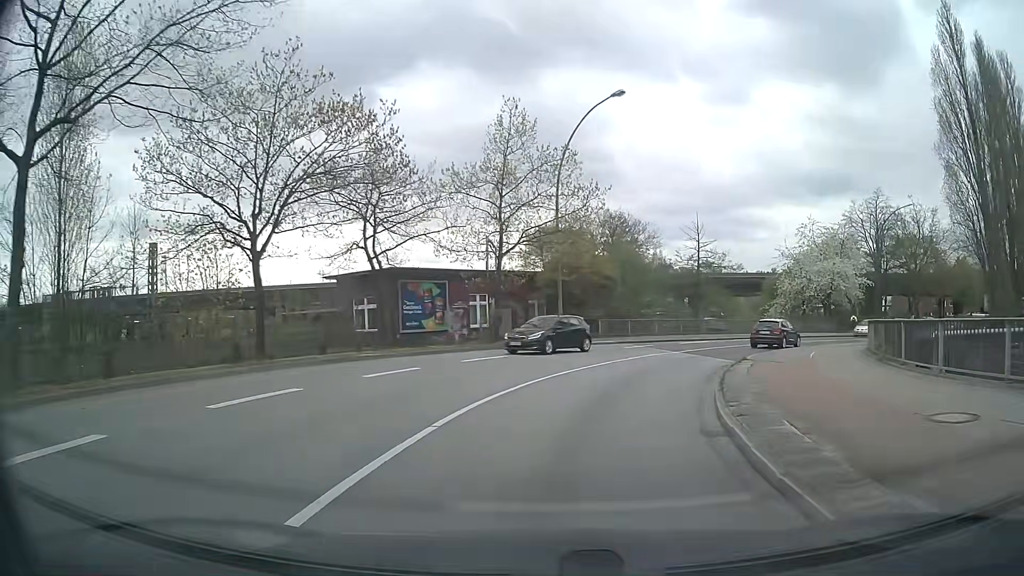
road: secondary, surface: asphalt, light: Day
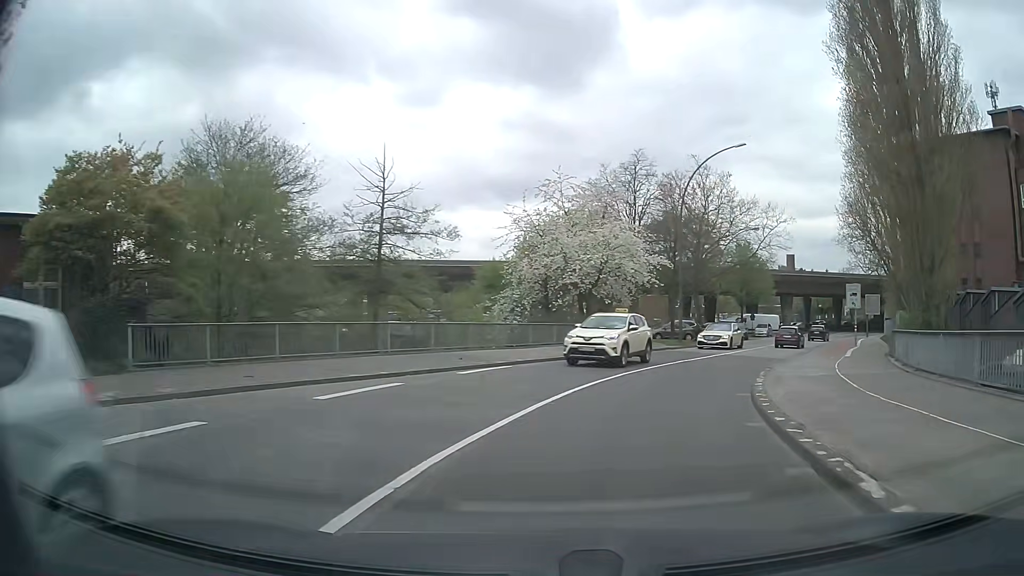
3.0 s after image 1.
(+5.1, +25.1) m; +25°
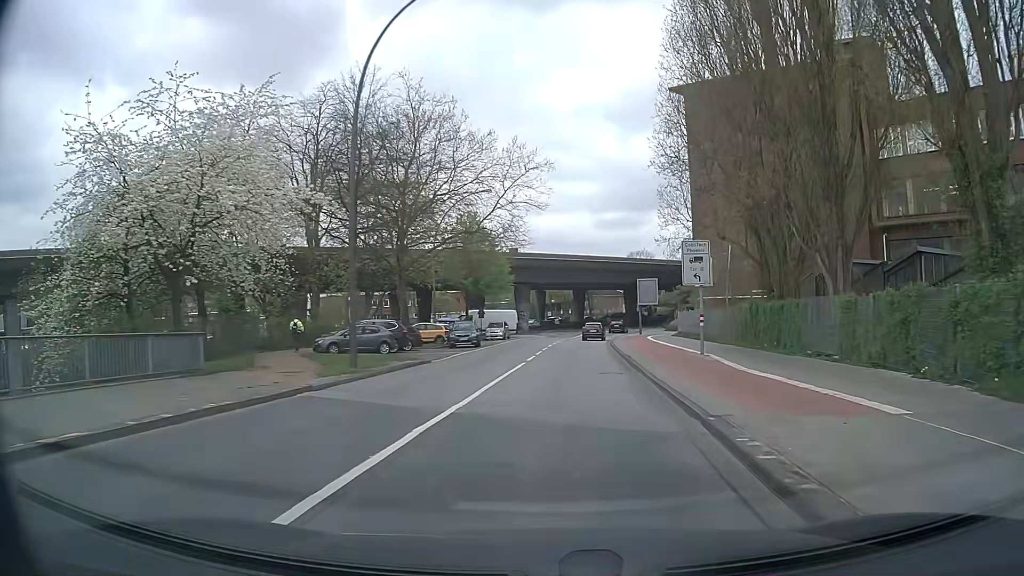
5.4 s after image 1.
(+5.3, +21.1) m; +25°
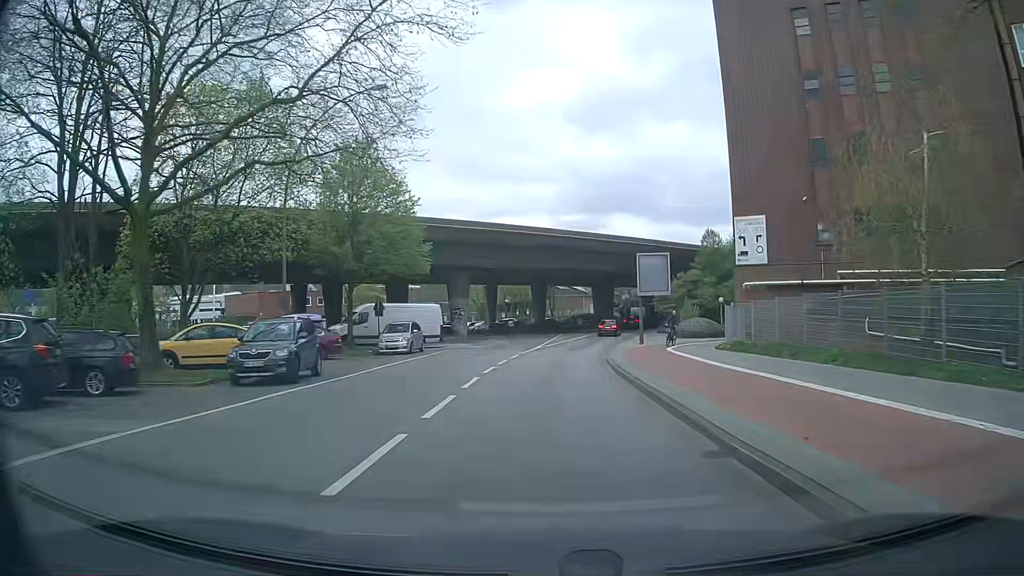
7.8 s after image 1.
(+1.1, +24.9) m; +4°
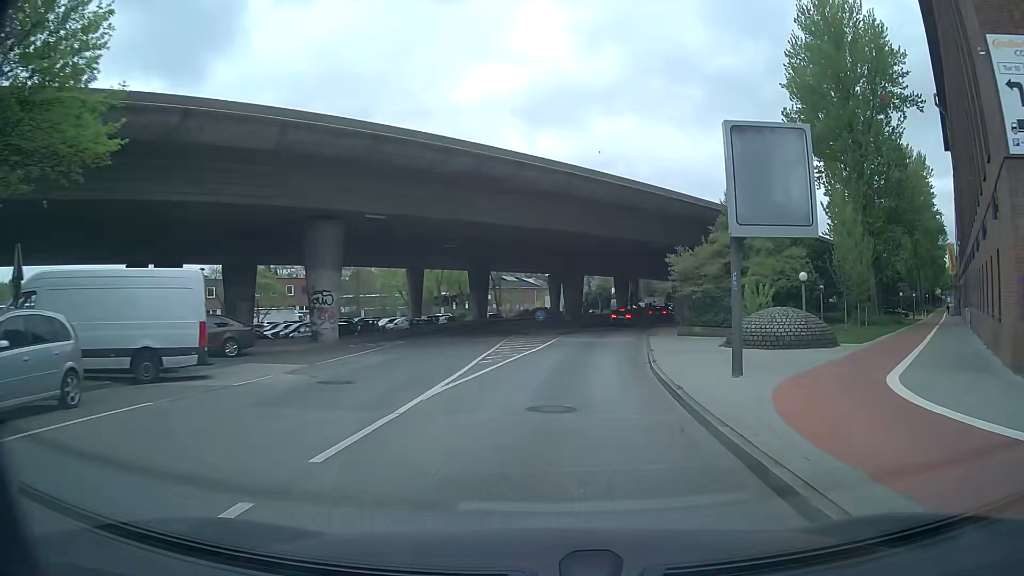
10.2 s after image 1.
(+0.7, +25.6) m; +4°
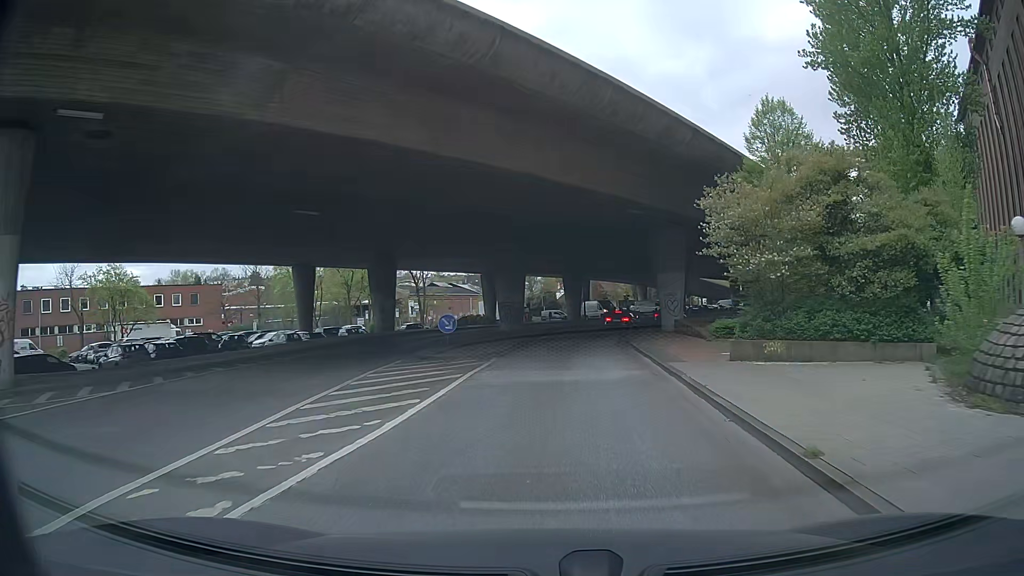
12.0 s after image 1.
(+1.1, +18.3) m; +6°
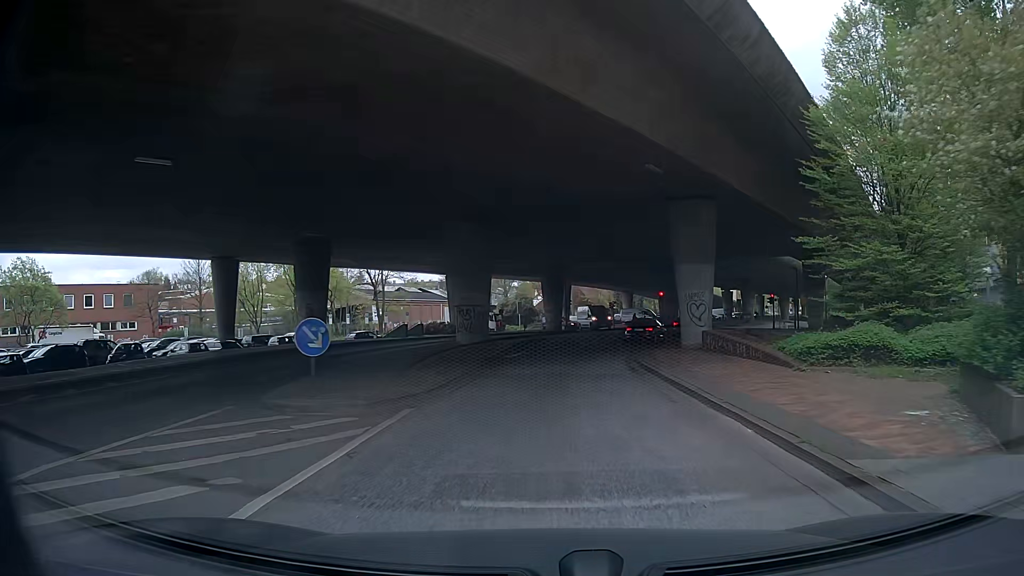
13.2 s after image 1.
(+0.1, +11.0) m; +1°
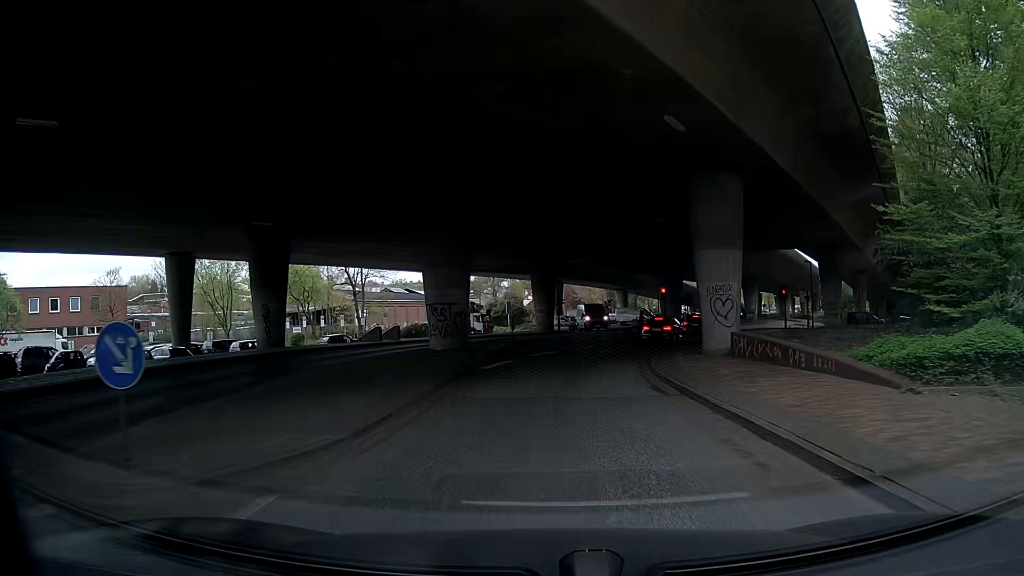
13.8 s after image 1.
(+0.1, +5.1) m; +5°
